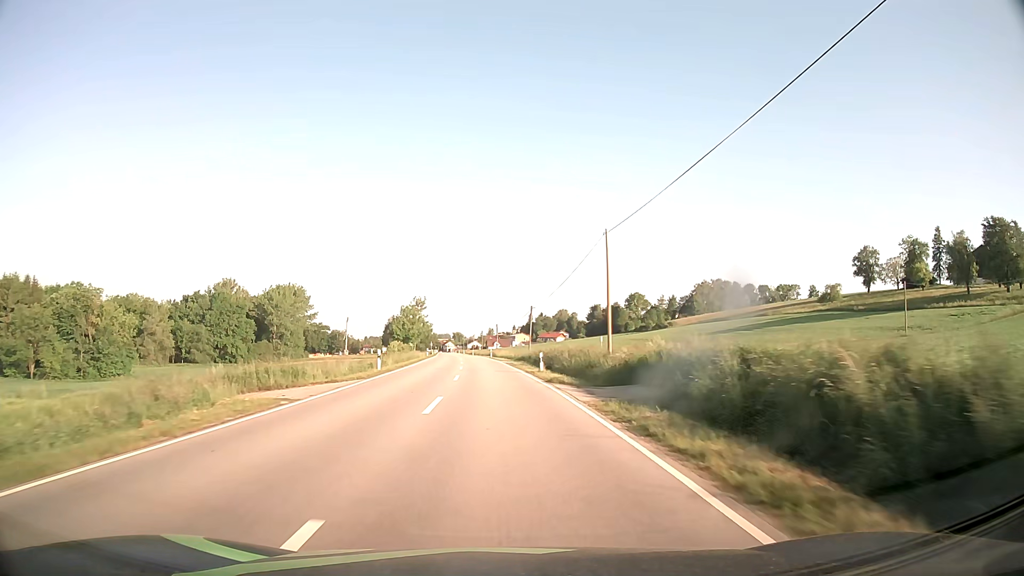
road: secondary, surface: asphalt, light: Day
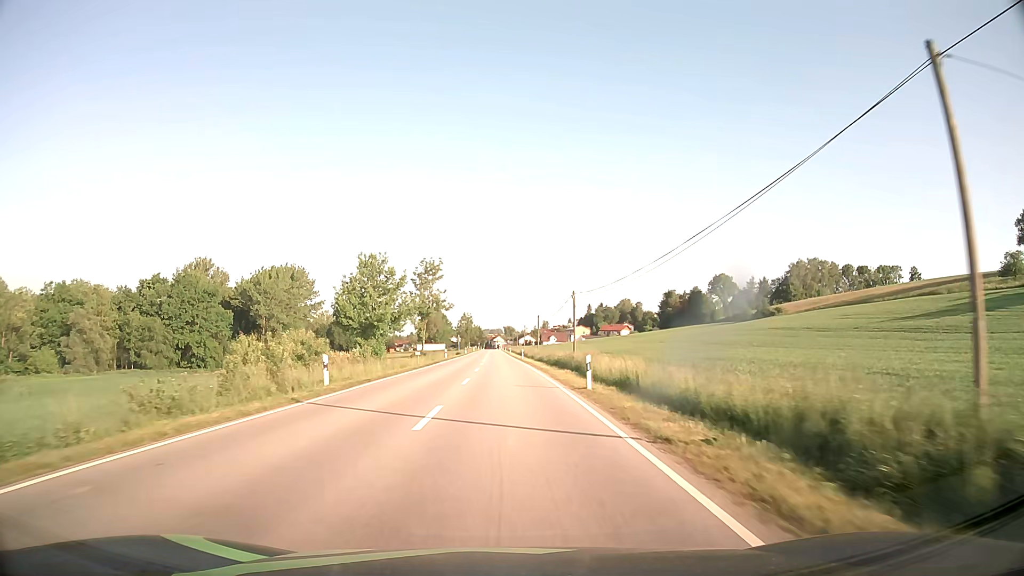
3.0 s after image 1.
(-2.7, +62.8) m; -4°
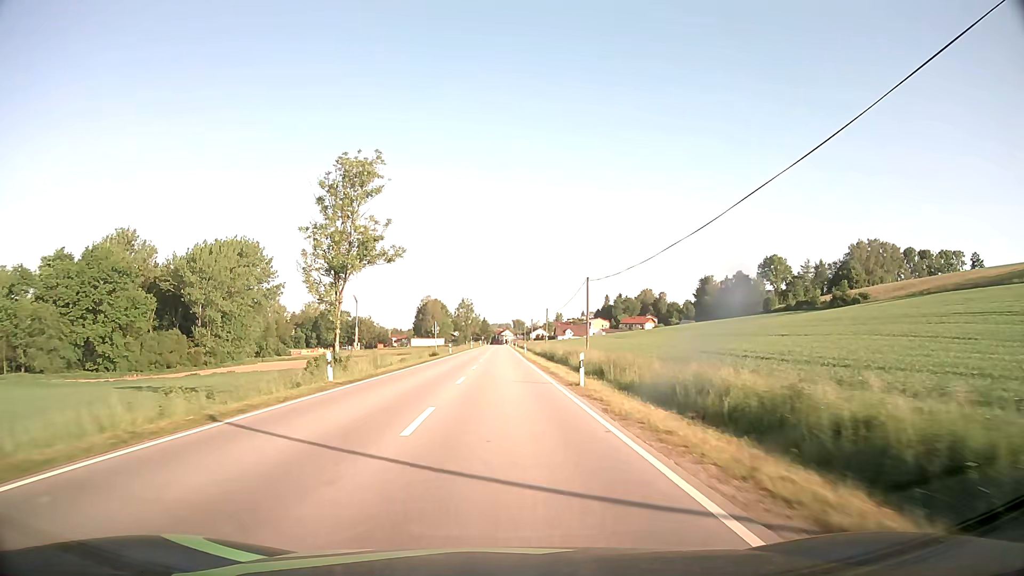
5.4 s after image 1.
(-0.5, +48.7) m; -1°
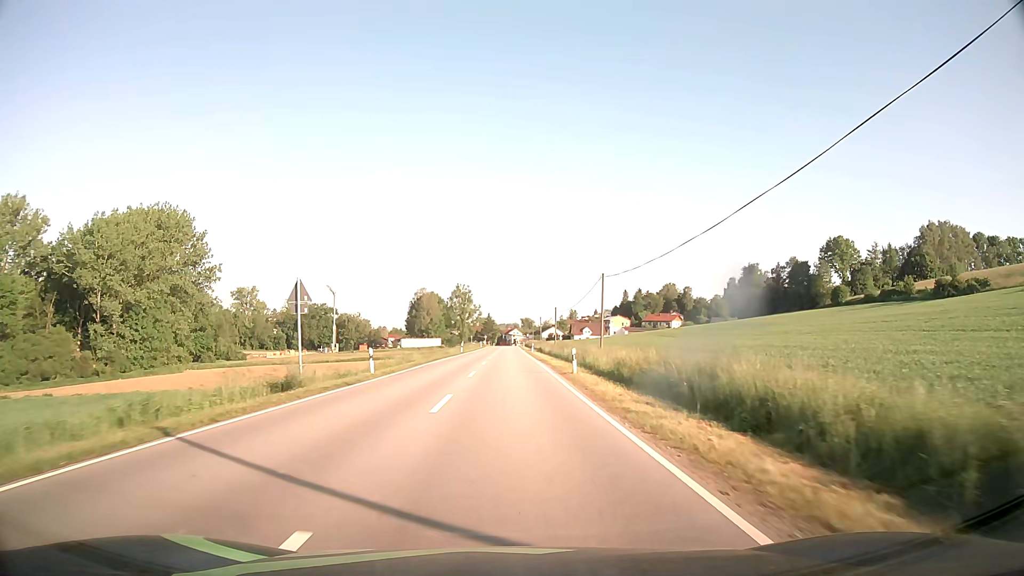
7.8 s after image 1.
(-0.4, +44.8) m; -1°
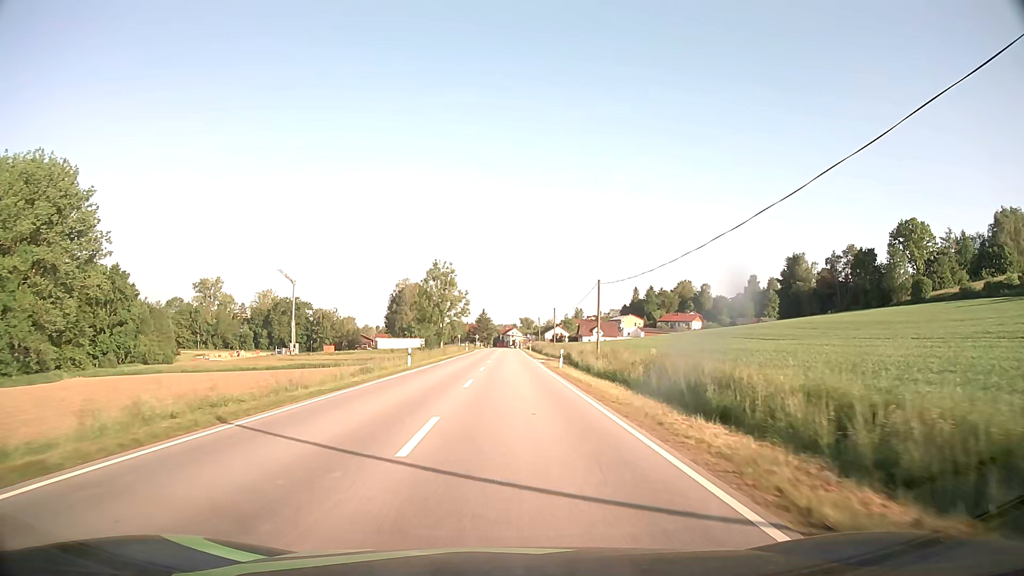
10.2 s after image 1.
(+0.2, +40.4) m; +1°
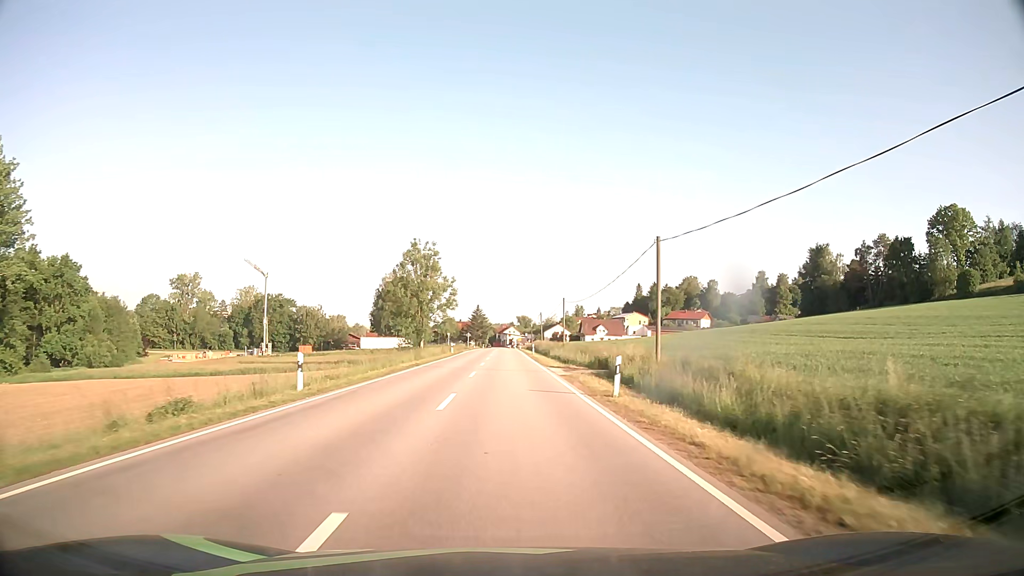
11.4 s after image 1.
(0.0, +18.6) m; 0°
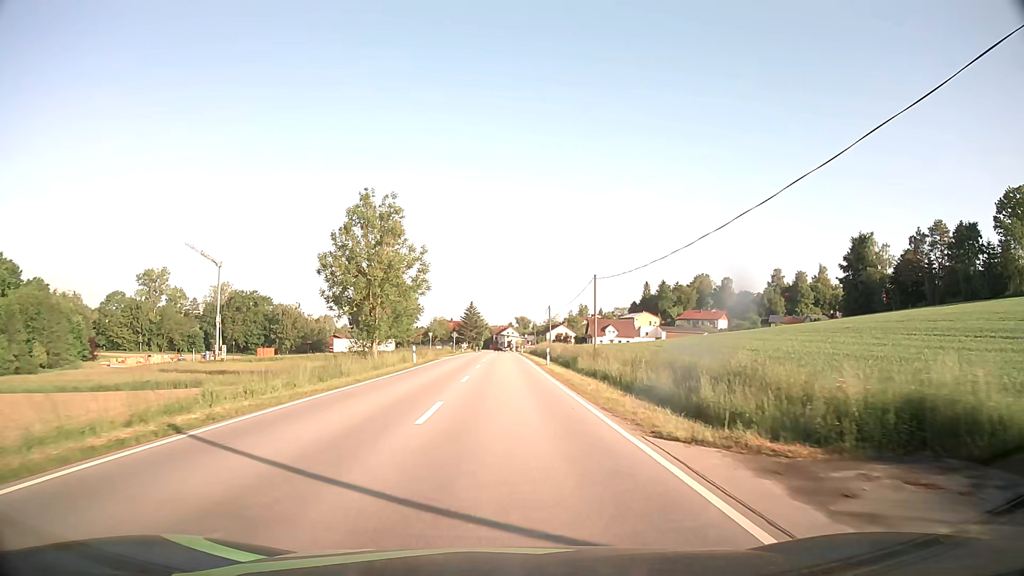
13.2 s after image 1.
(+0.1, +25.9) m; 0°
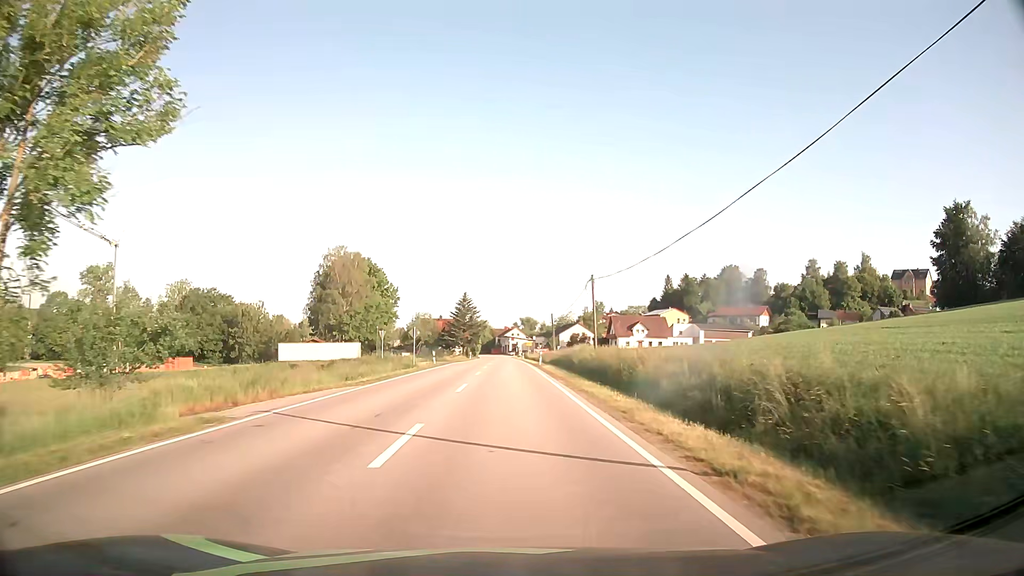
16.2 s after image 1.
(0.0, +39.9) m; 0°
